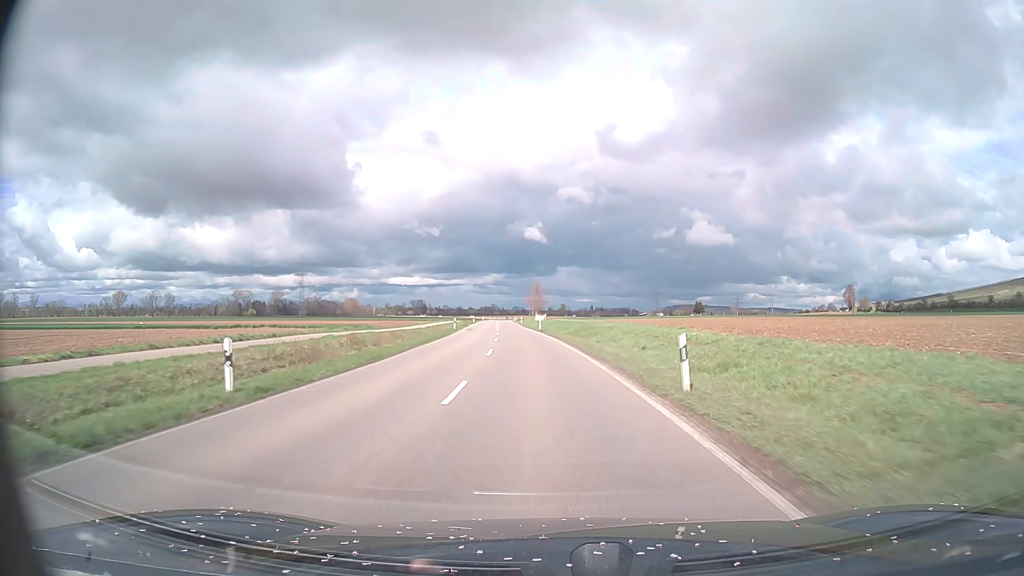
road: tertiary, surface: asphalt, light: Day
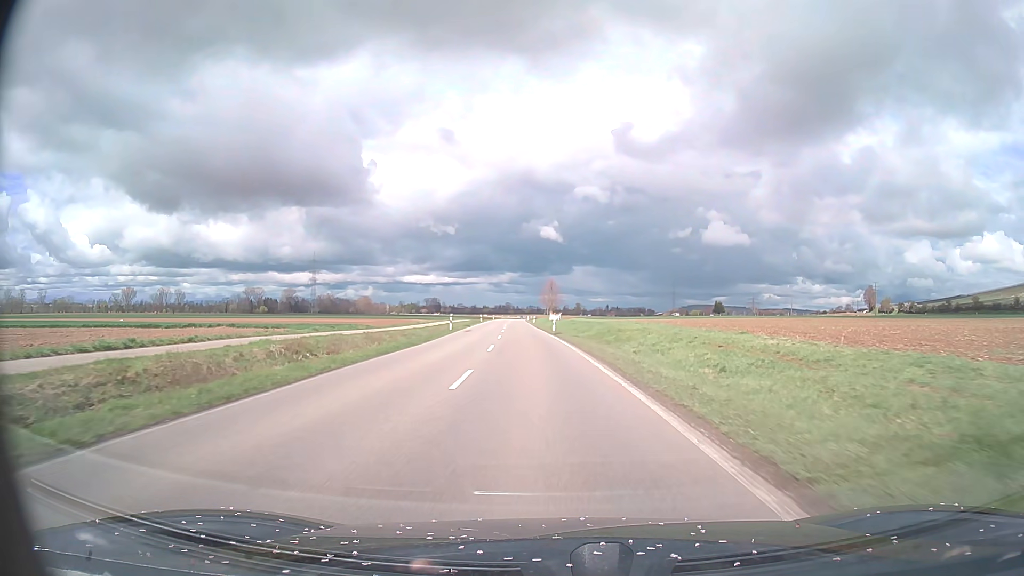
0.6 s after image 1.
(-0.1, +10.6) m; -1°
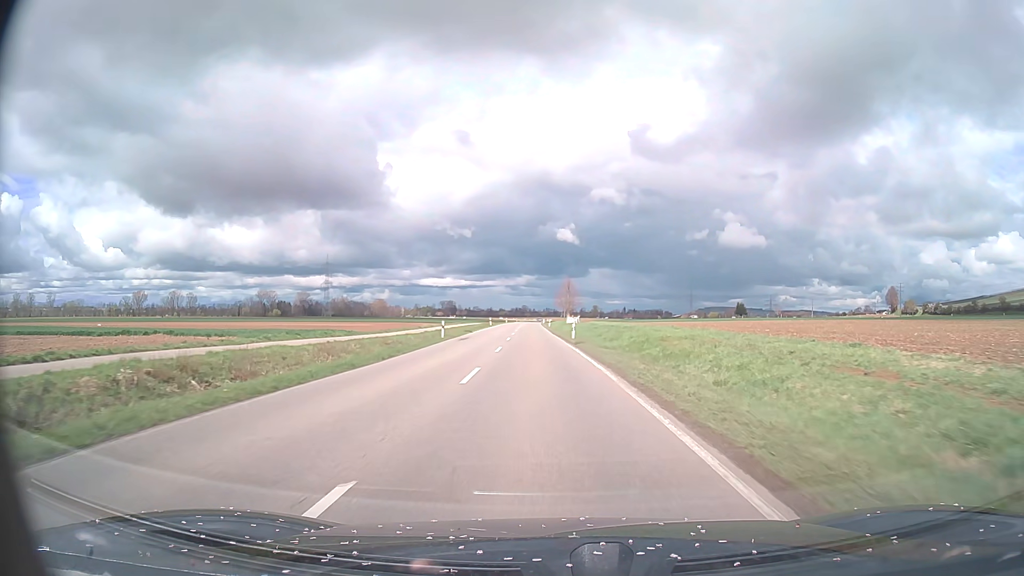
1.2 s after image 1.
(-0.1, +10.6) m; -1°
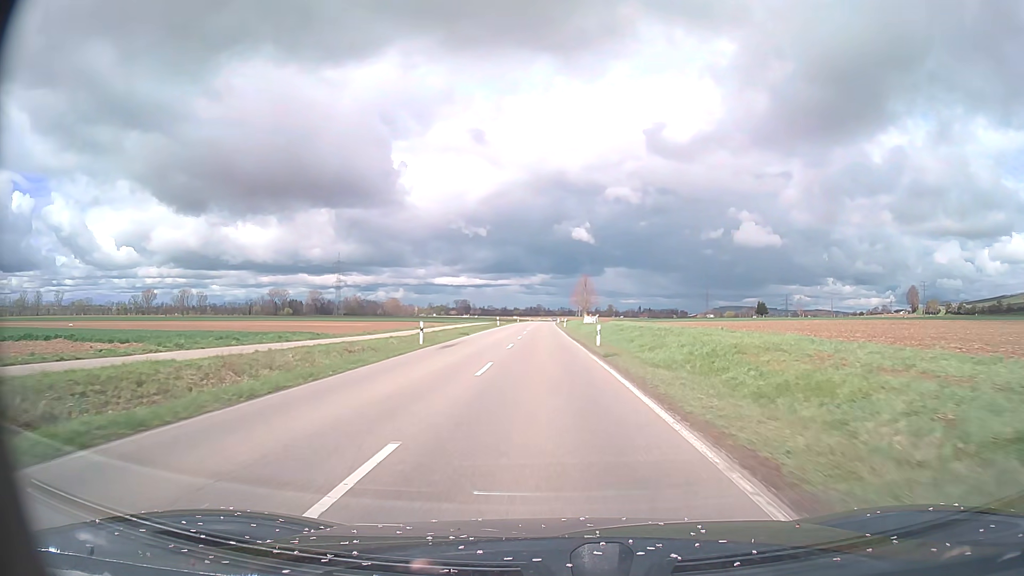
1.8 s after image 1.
(-0.1, +10.5) m; -1°
